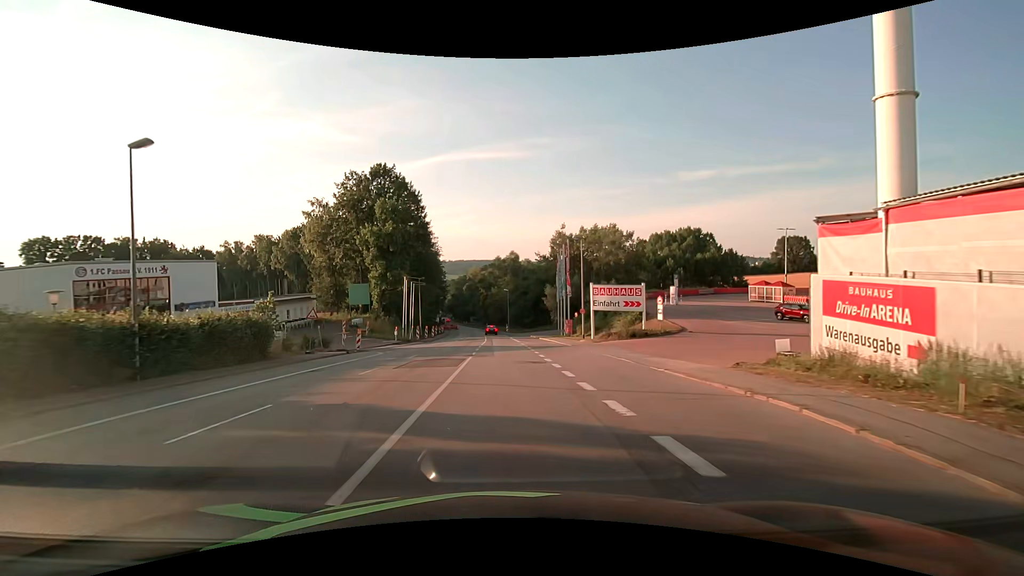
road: tertiary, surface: asphalt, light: Day
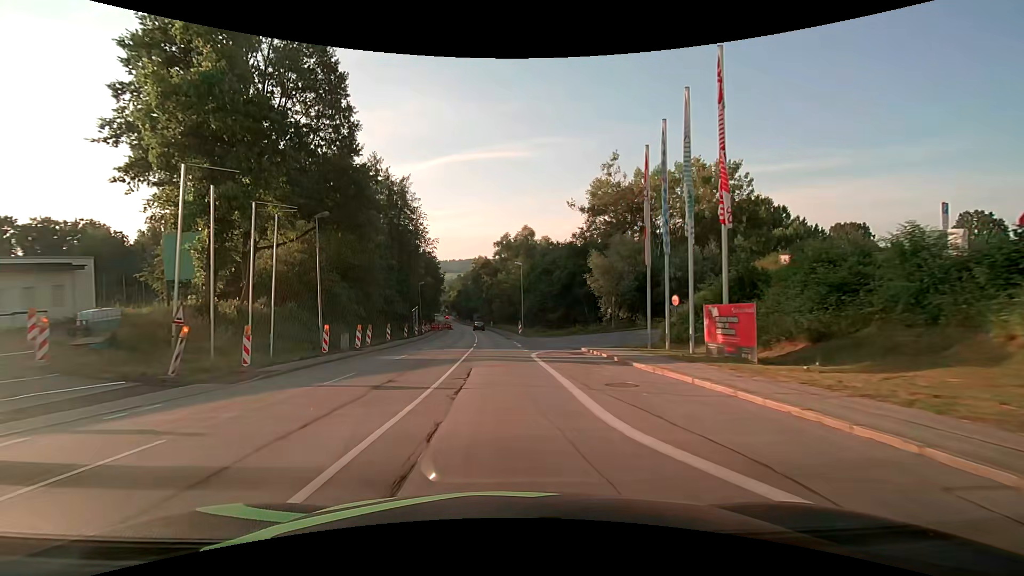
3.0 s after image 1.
(-0.1, +38.7) m; -1°
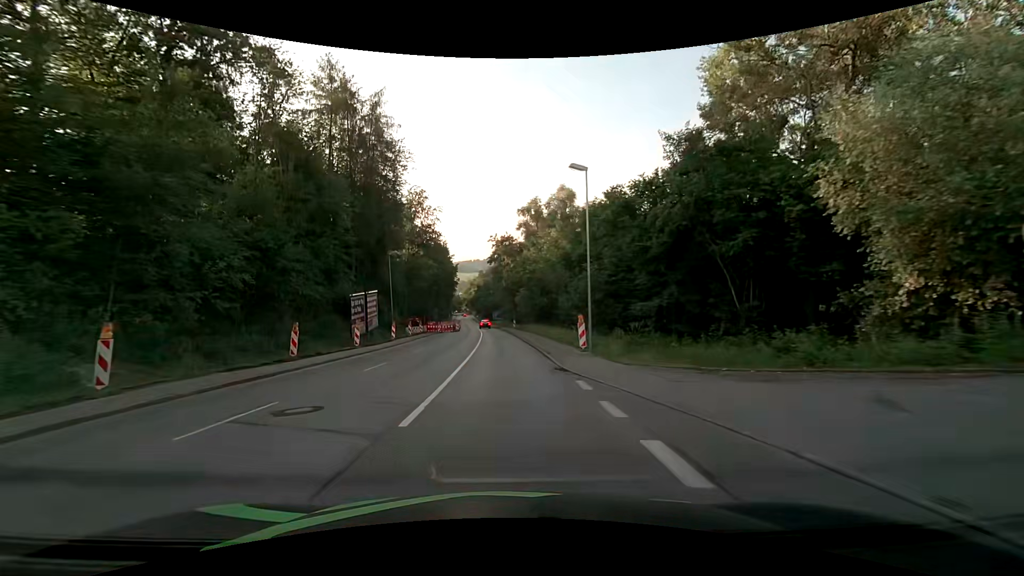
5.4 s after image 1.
(-0.6, +33.5) m; -3°
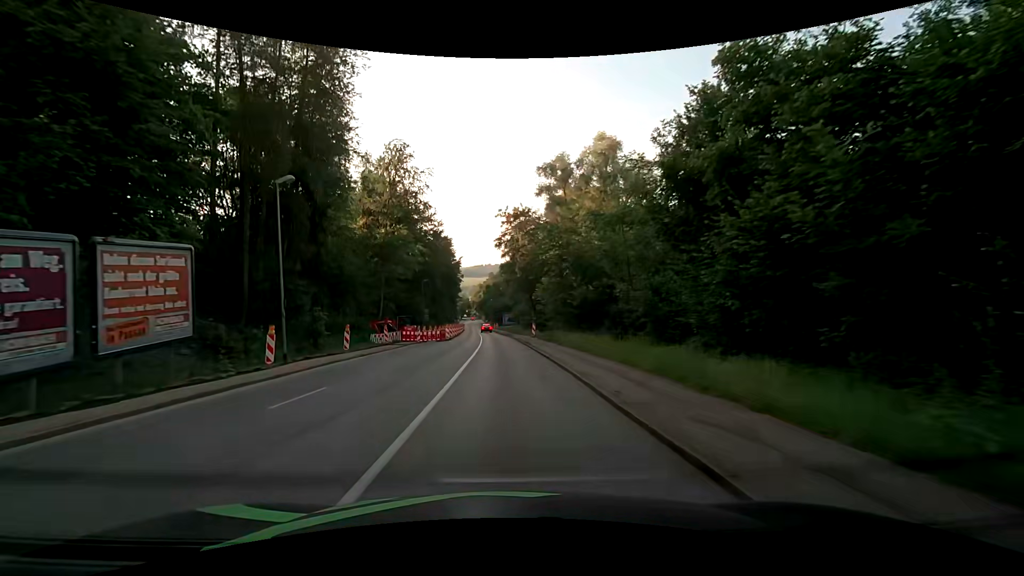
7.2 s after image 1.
(-0.3, +24.5) m; -2°
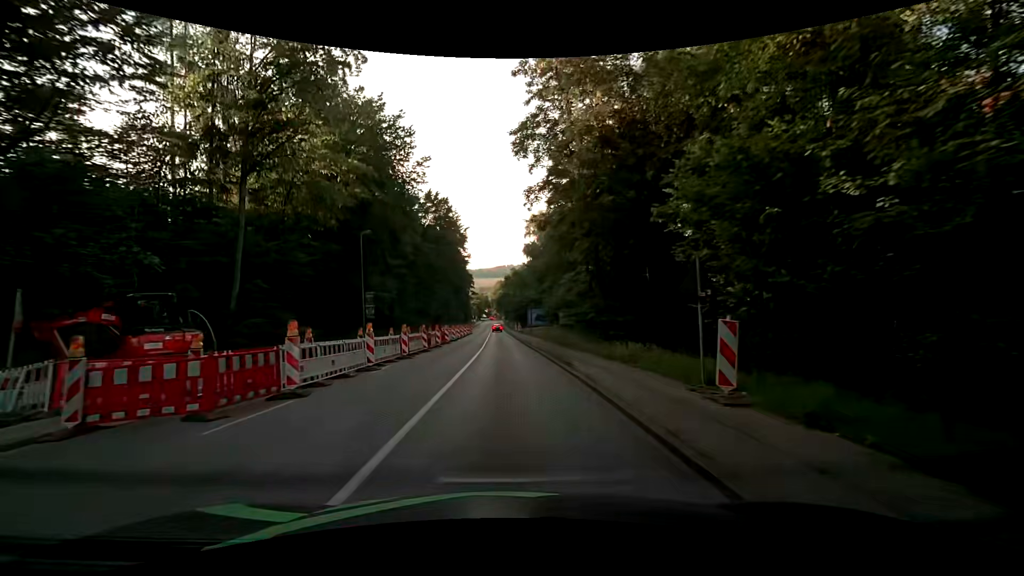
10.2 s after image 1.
(-0.4, +38.0) m; -2°
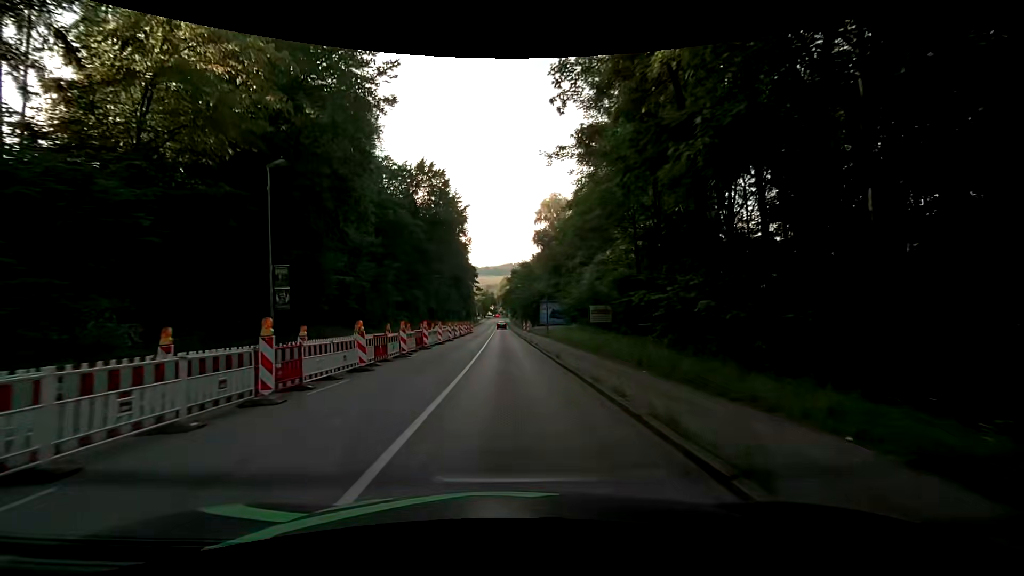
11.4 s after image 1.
(-0.3, +14.2) m; -2°
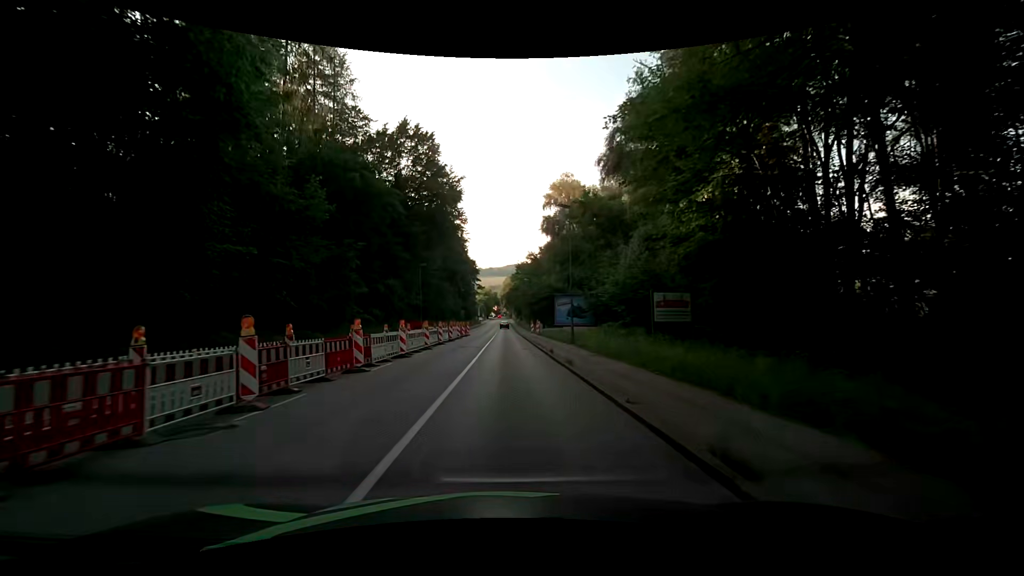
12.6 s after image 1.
(0.0, +14.0) m; 0°
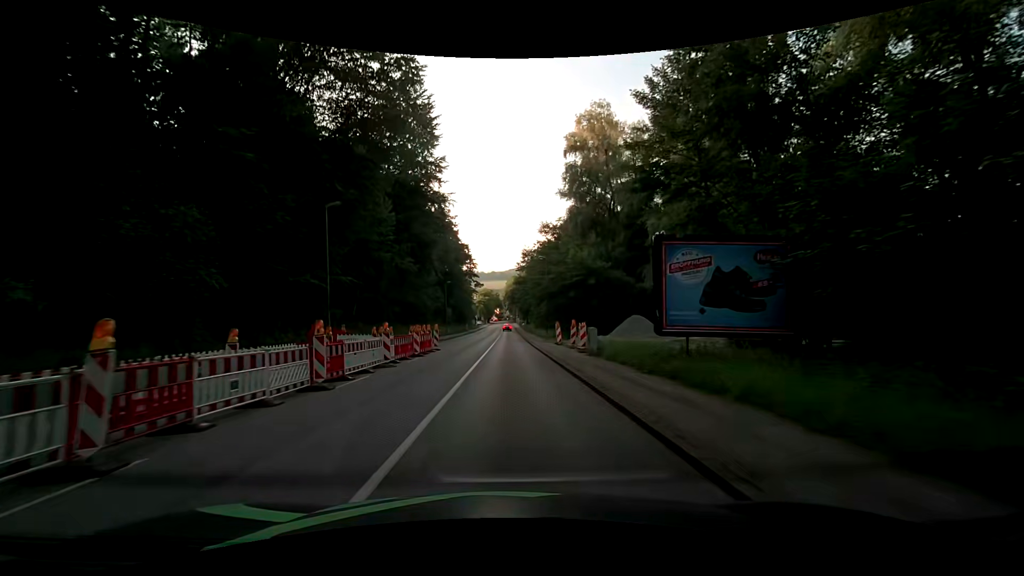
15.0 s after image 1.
(-0.2, +29.9) m; 0°
(0, +10) (0, +20) (0, +30) (0, +40) (0, +50) (0, +60) (0, +70) (0, +80) (0, +90) (0, +100) m
